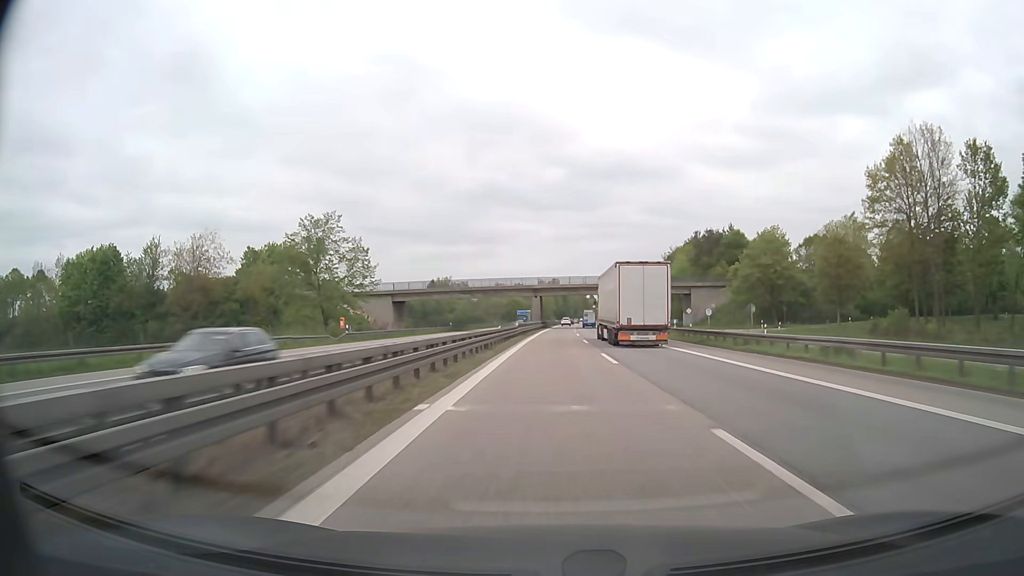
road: motorway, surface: asphalt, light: Day
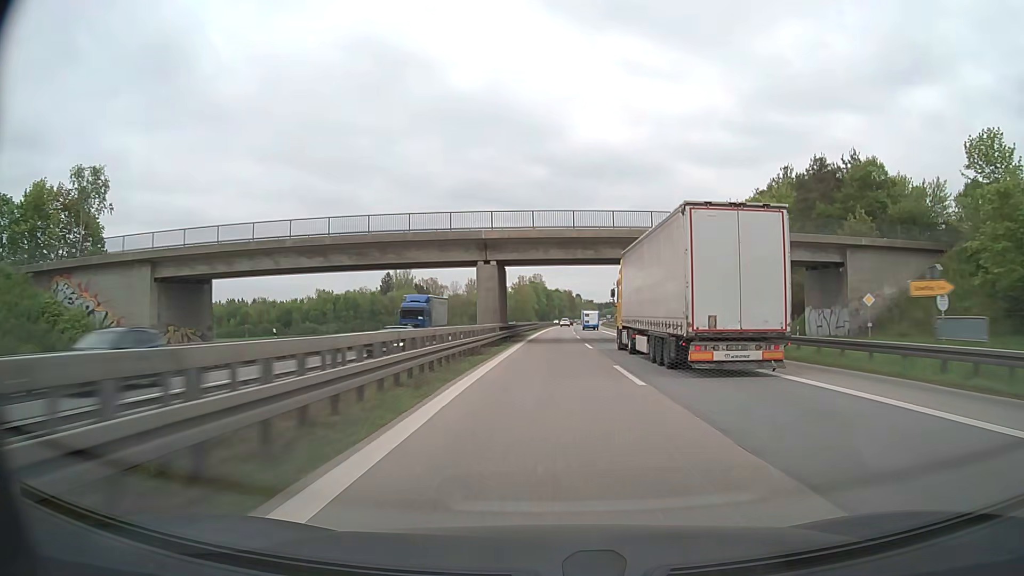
(+0.8, +61.8) m; +1°
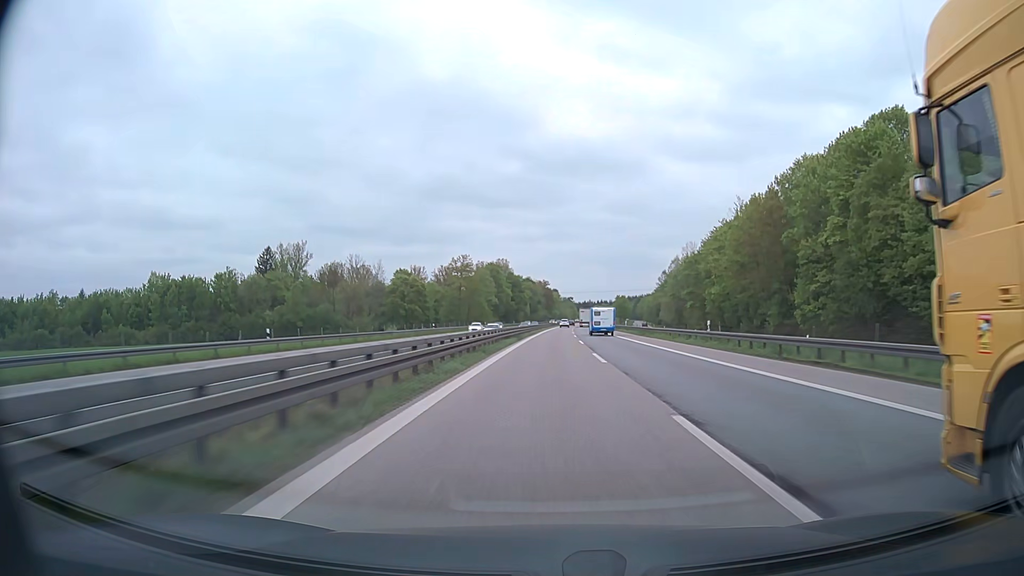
(+2.5, +103.0) m; +2°
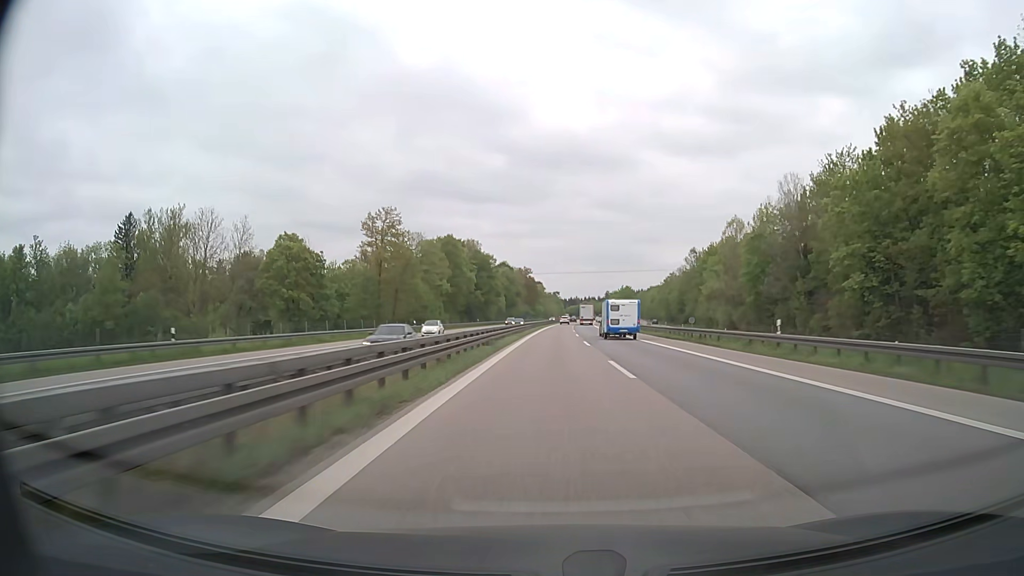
(+0.6, +61.8) m; +2°
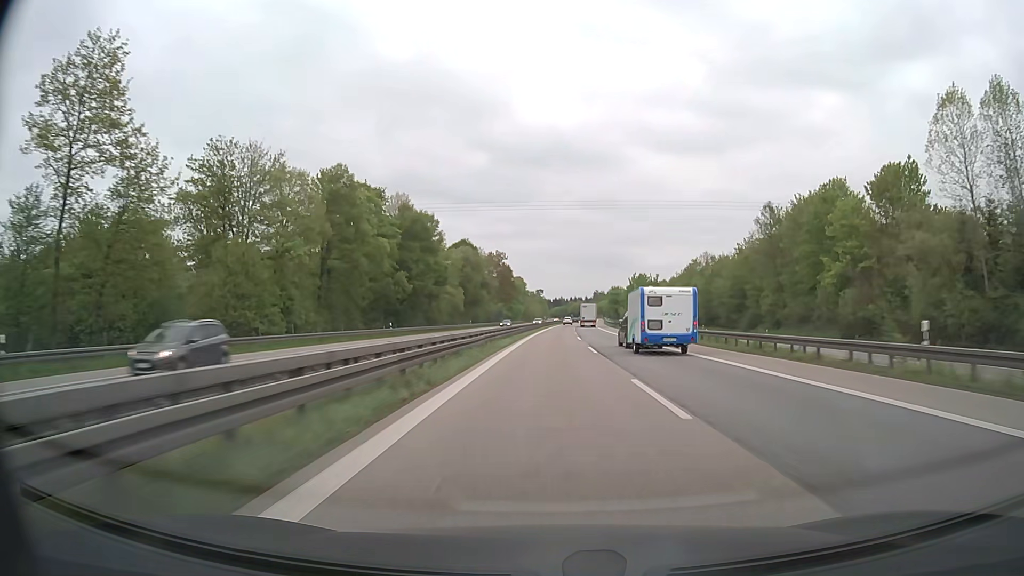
(+0.6, +61.9) m; +1°
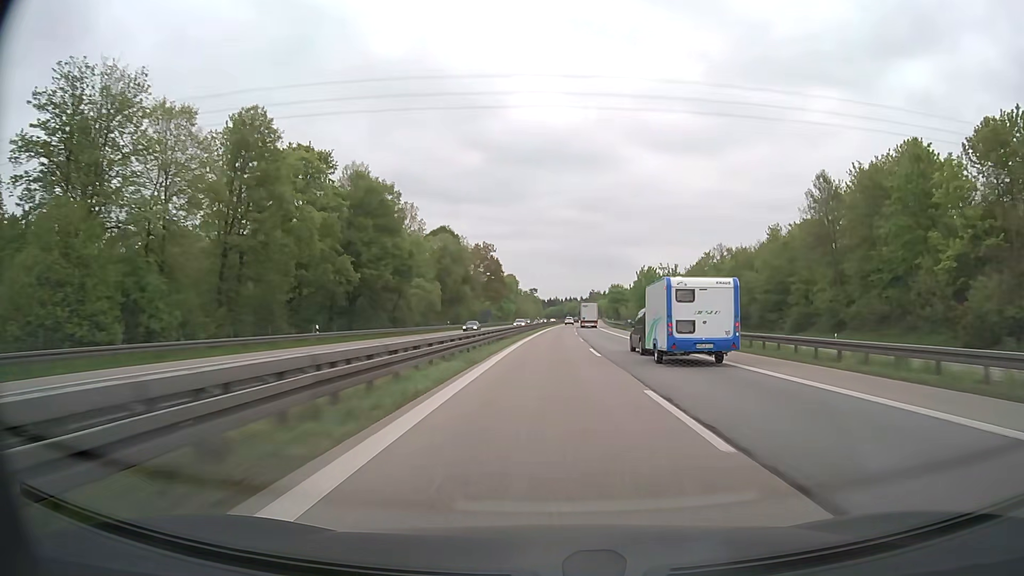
(+0.2, +20.6) m; +1°
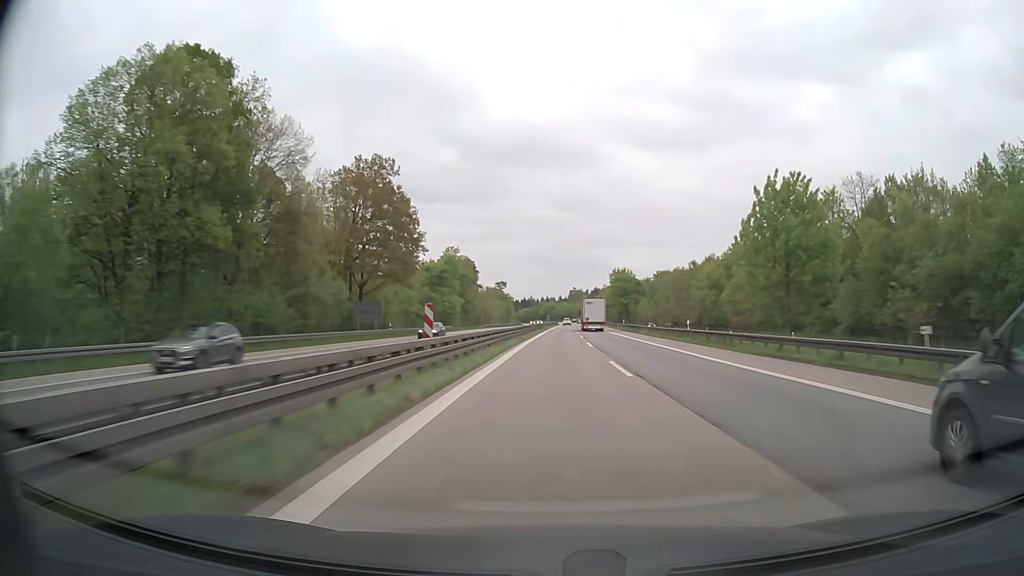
(+1.3, +82.5) m; +2°
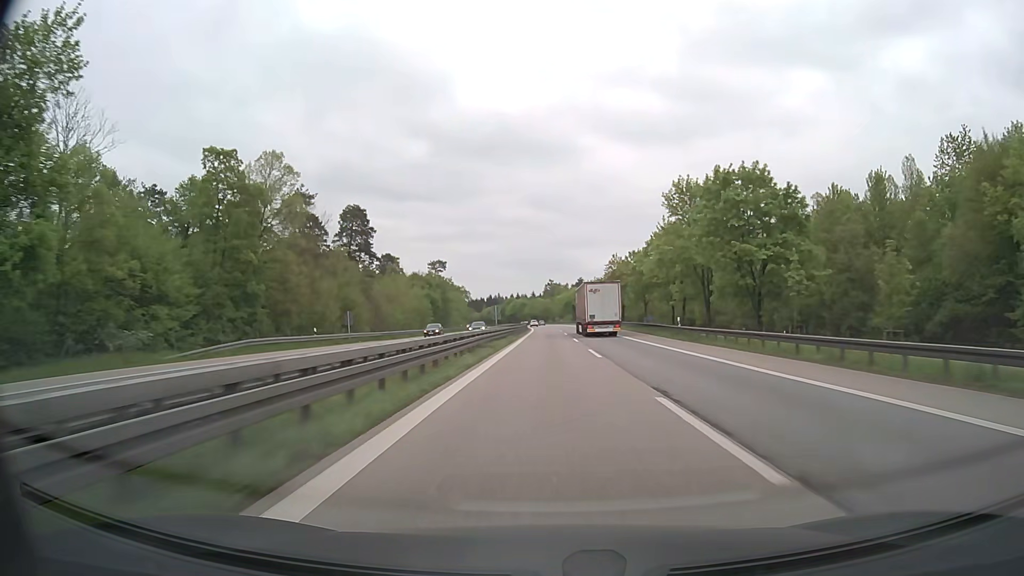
(+2.4, +103.0) m; +2°
(0, +10) (0, +20) (0, +30) (0, +40) (0, +50) (0, +60) (0, +70) (0, +80) (0, +90) (-1, +100) m
